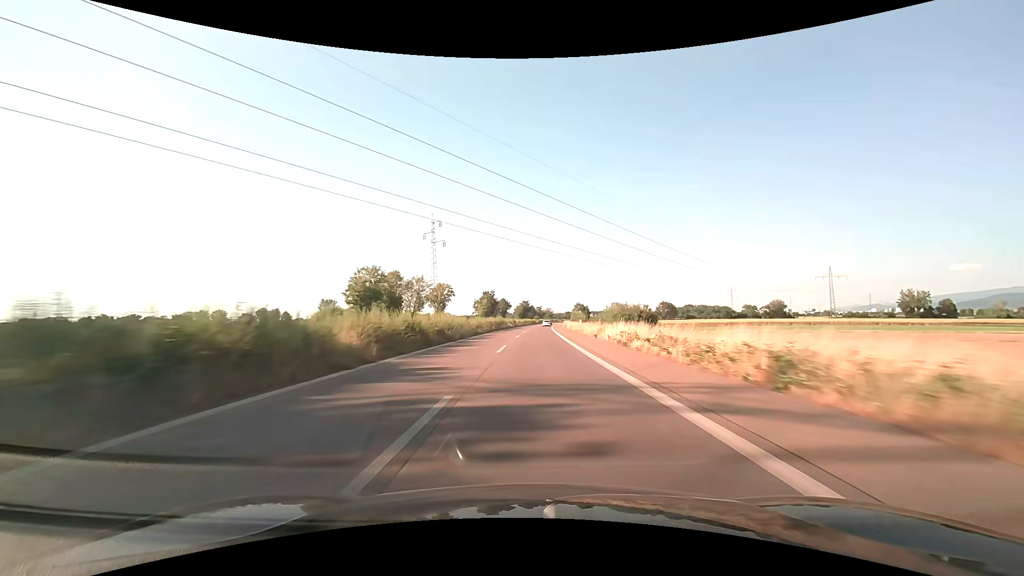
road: trunk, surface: asphalt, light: Day
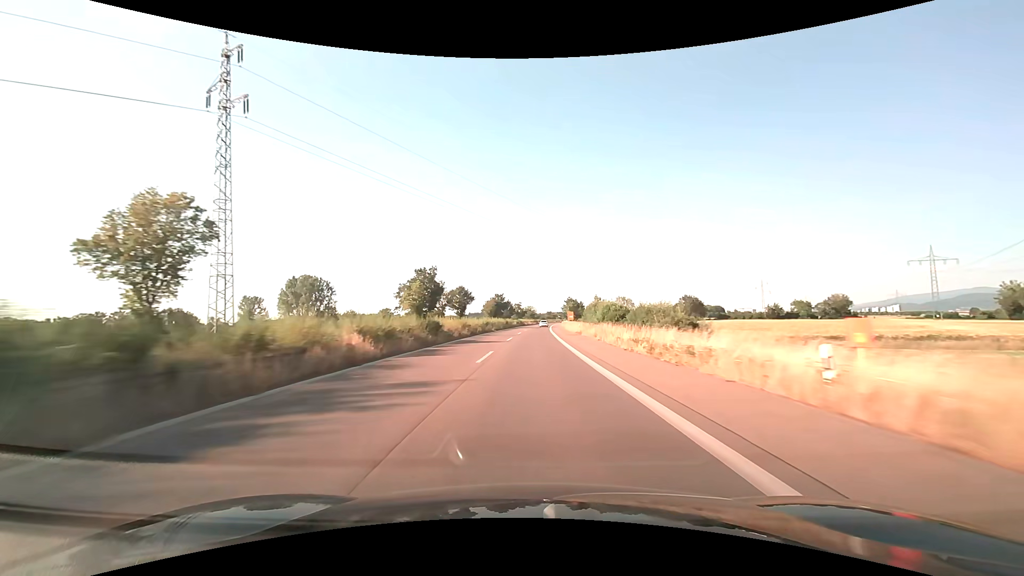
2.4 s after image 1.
(+1.7, +77.2) m; +2°
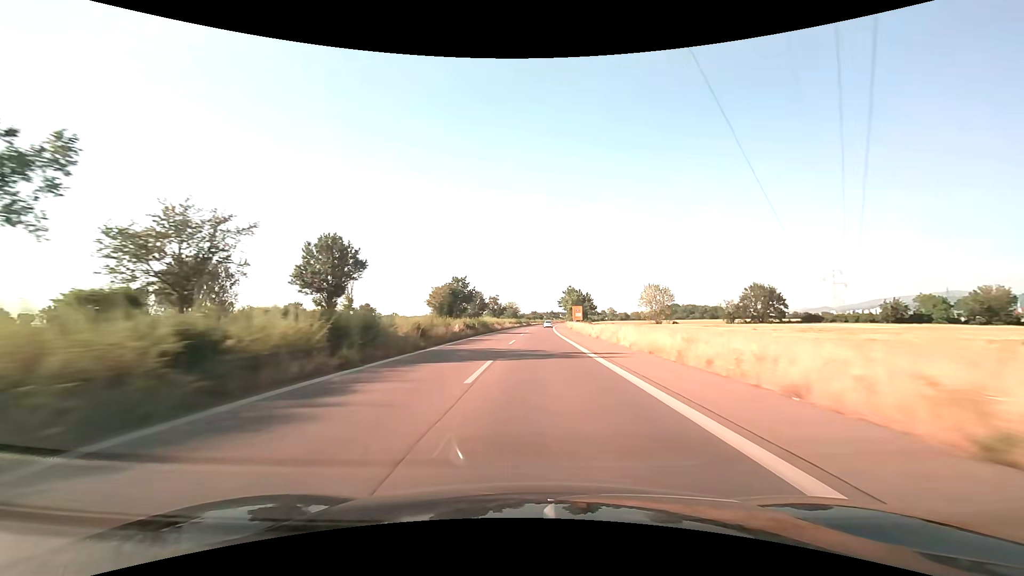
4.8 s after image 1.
(+1.1, +77.8) m; +2°
(0, +10) (0, +20) (0, +30) (+1, +40) (+1, +50) (+1, +60) (+2, +70) (+2, +80) (+3, +90) (+3, +100) m
